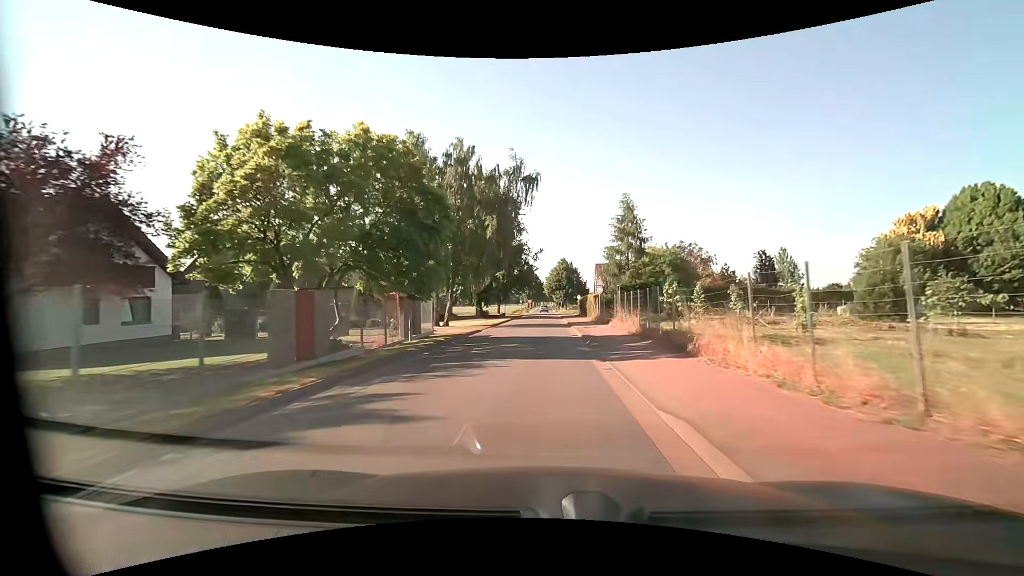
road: tertiary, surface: asphalt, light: Day
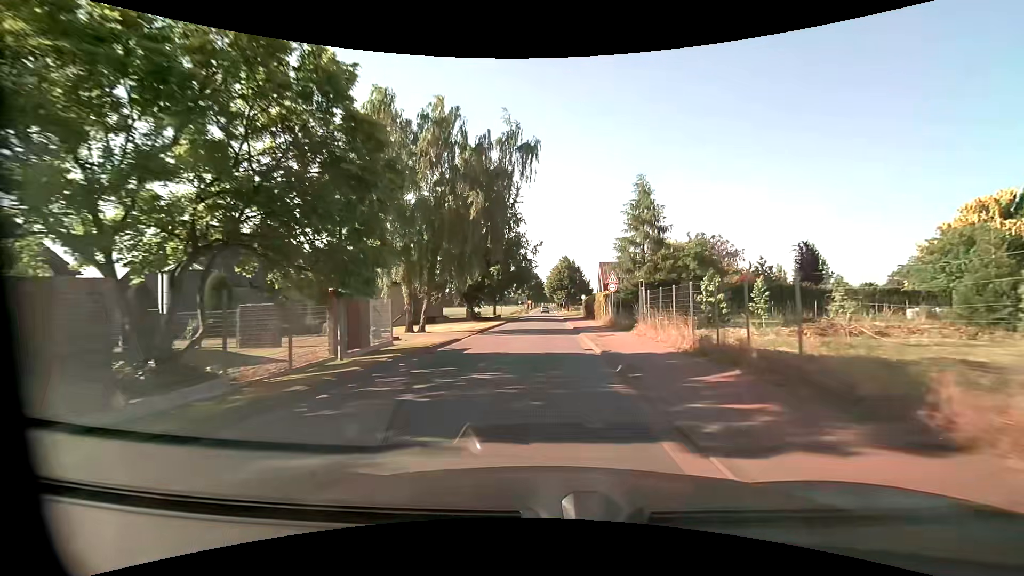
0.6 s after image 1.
(0.0, +7.5) m; 0°
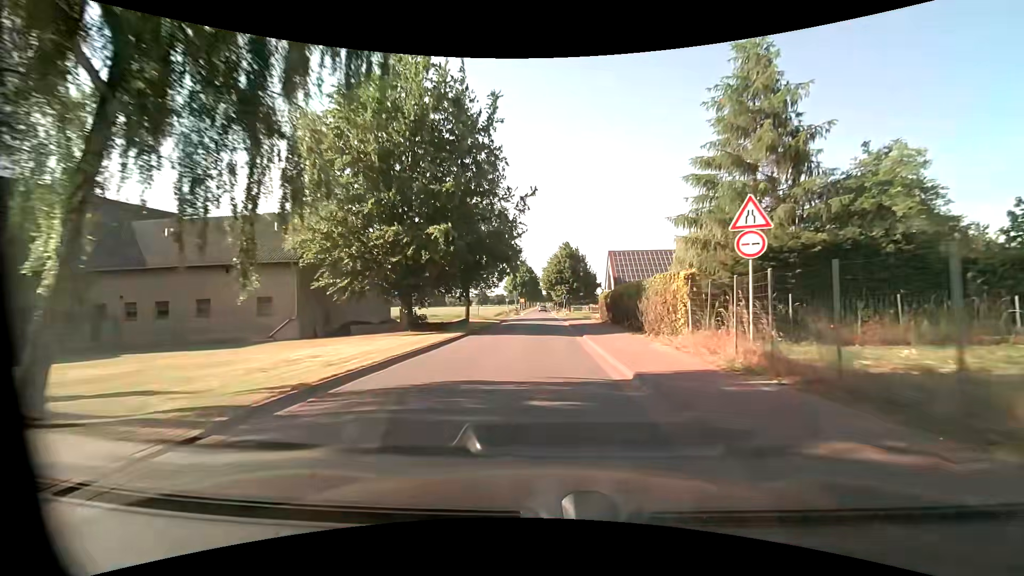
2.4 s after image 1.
(0.0, +22.8) m; 0°
(0, +10) (0, +20) (0, +30) (0, +40) (0, +50) (-1, +60) (-1, +70) (-1, +80) (-1, +90) (0, +100) m
